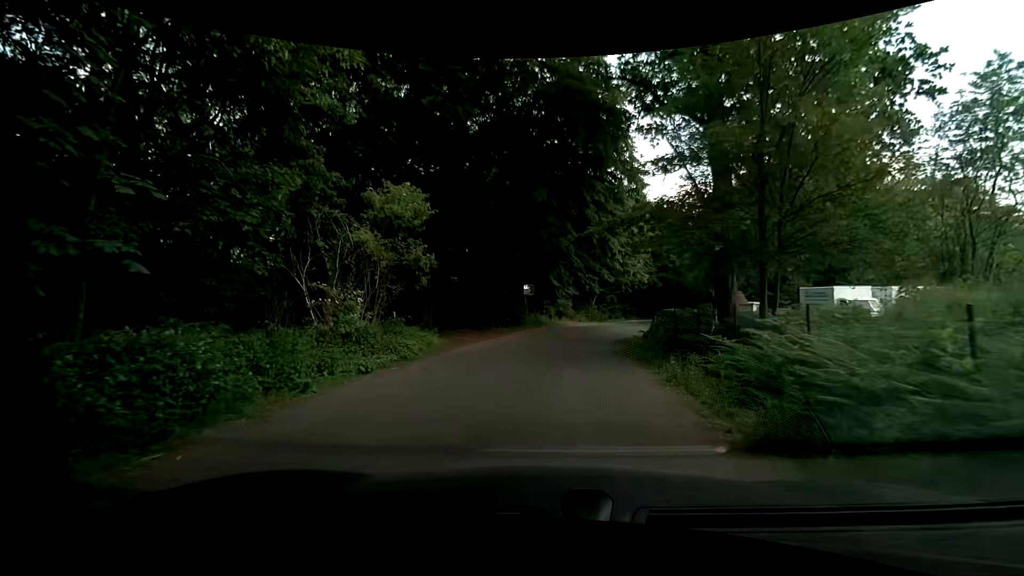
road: unclassified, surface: asphalt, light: Day
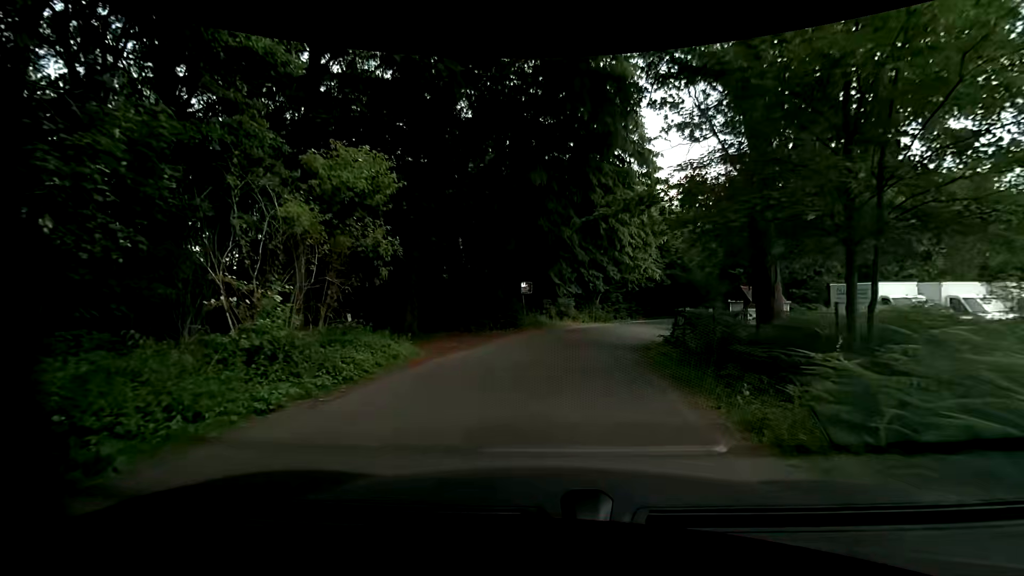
(-0.1, +3.7) m; -2°
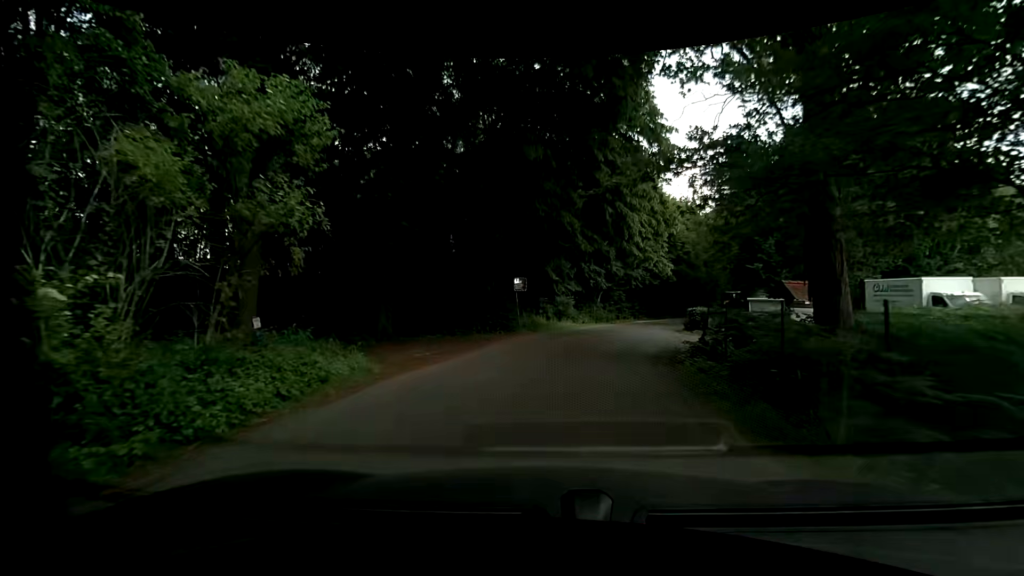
(0.0, +3.8) m; +1°
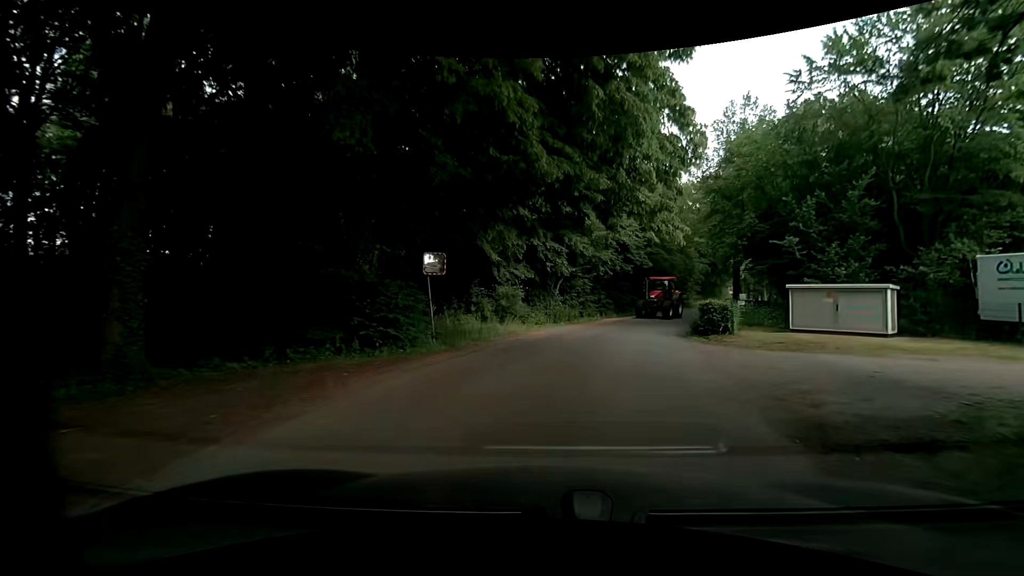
(+0.5, +11.4) m; +6°
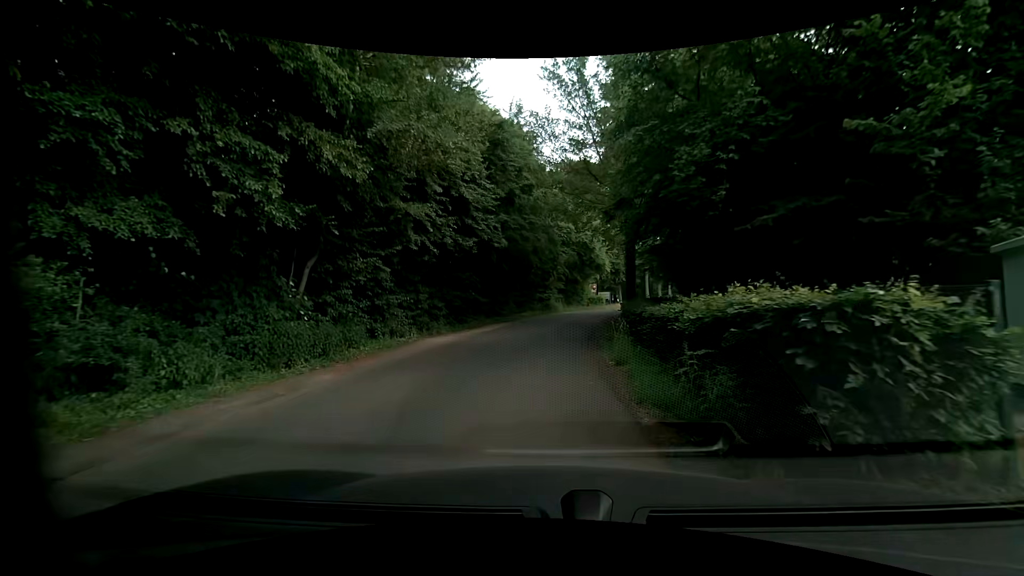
(+2.6, +16.3) m; +17°
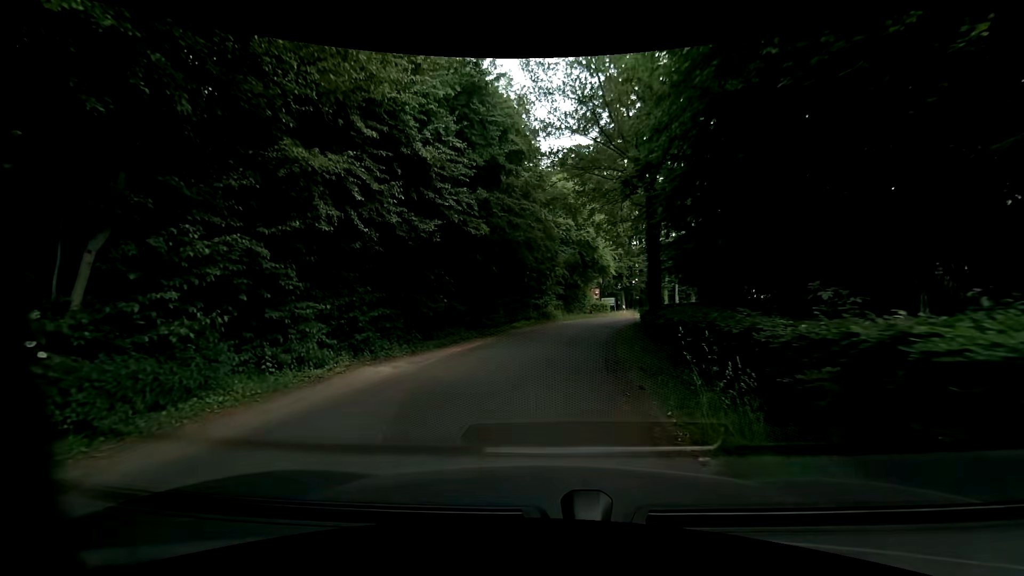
(0.0, +6.2) m; -1°
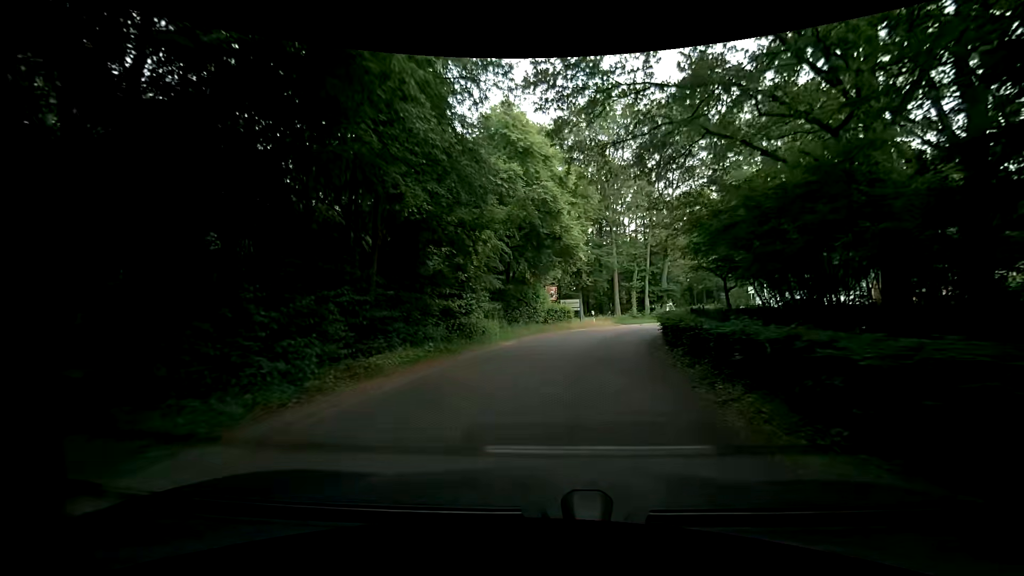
(+0.9, +17.6) m; +5°
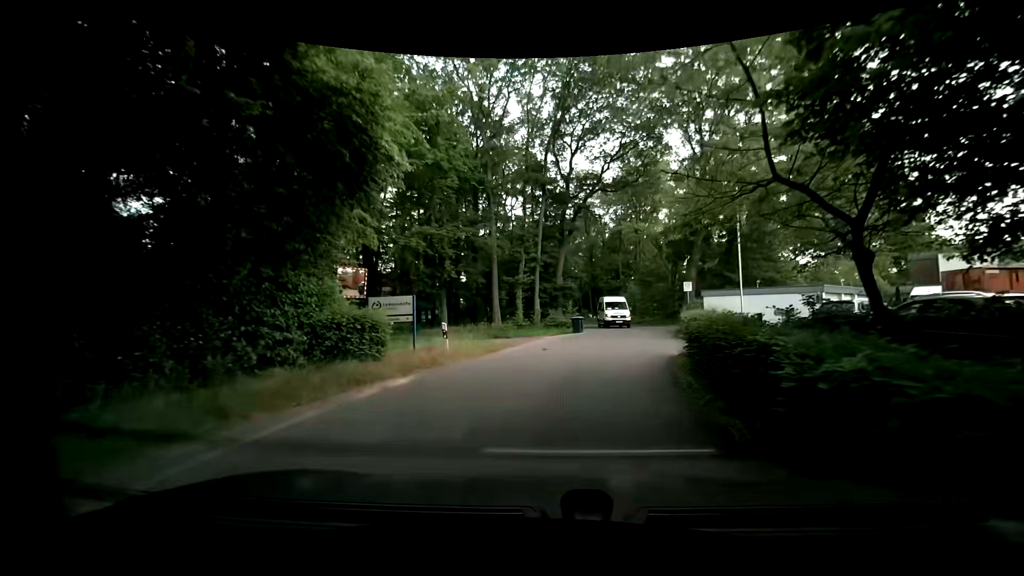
(+2.7, +18.8) m; +16°
(+1, +10) (+3, +20) (+6, +29) (+7, +39) (+8, +49) (+6, +59) (+3, +69) (-1, +78) (-6, +86) (-10, +95) m
